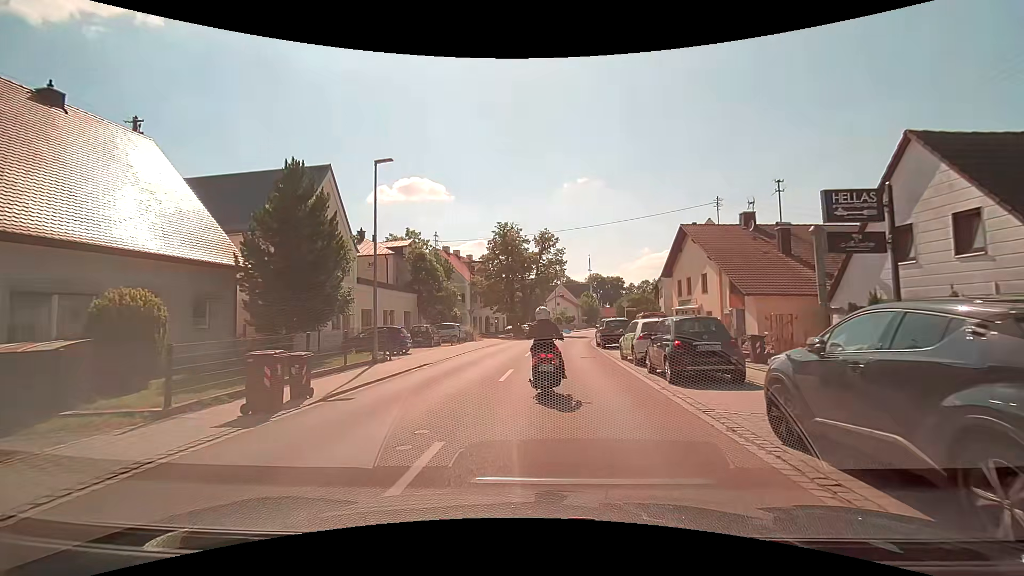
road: tertiary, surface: asphalt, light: Day
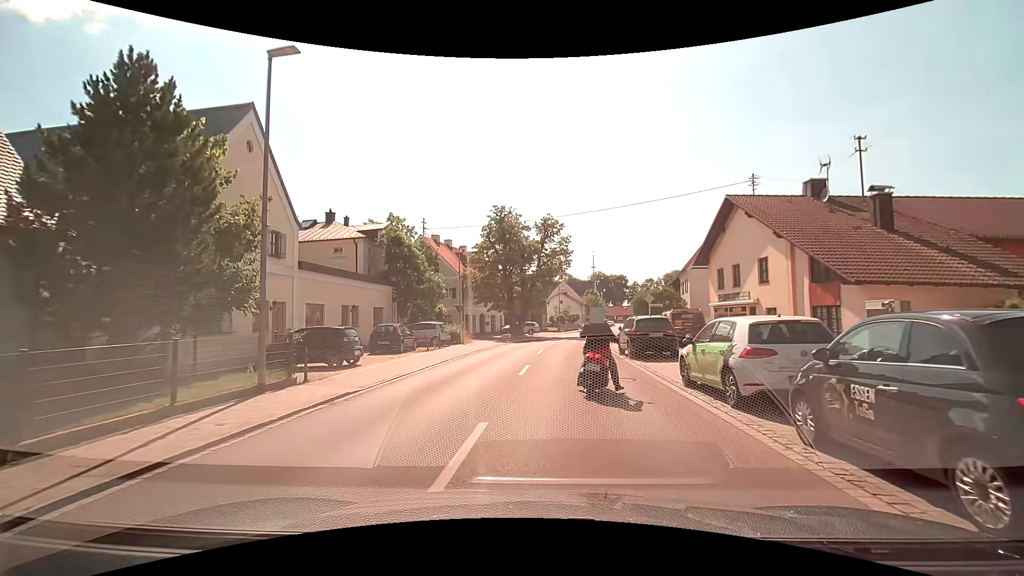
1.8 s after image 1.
(-0.1, +7.7) m; -1°
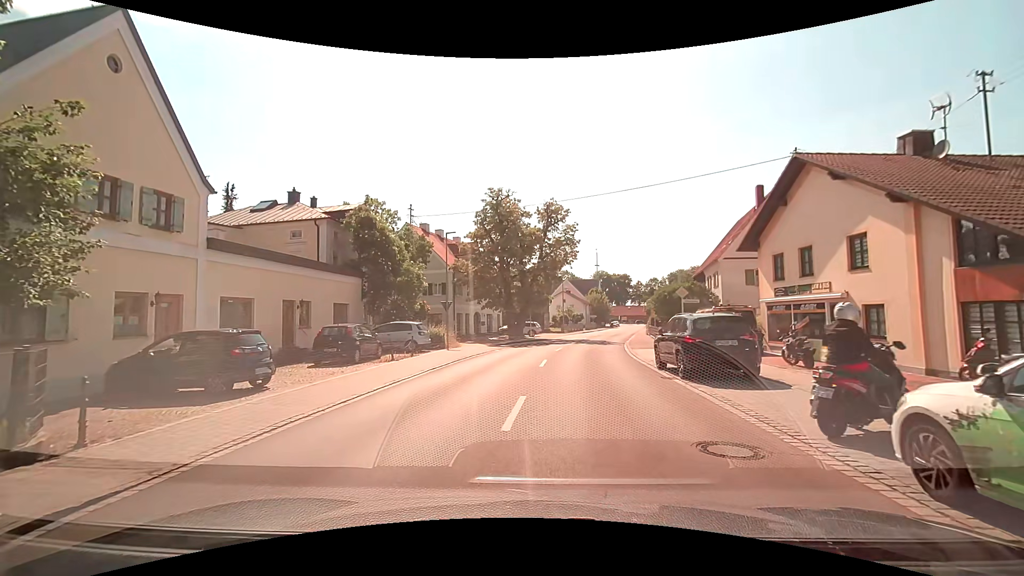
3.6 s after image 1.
(0.0, +6.6) m; 0°
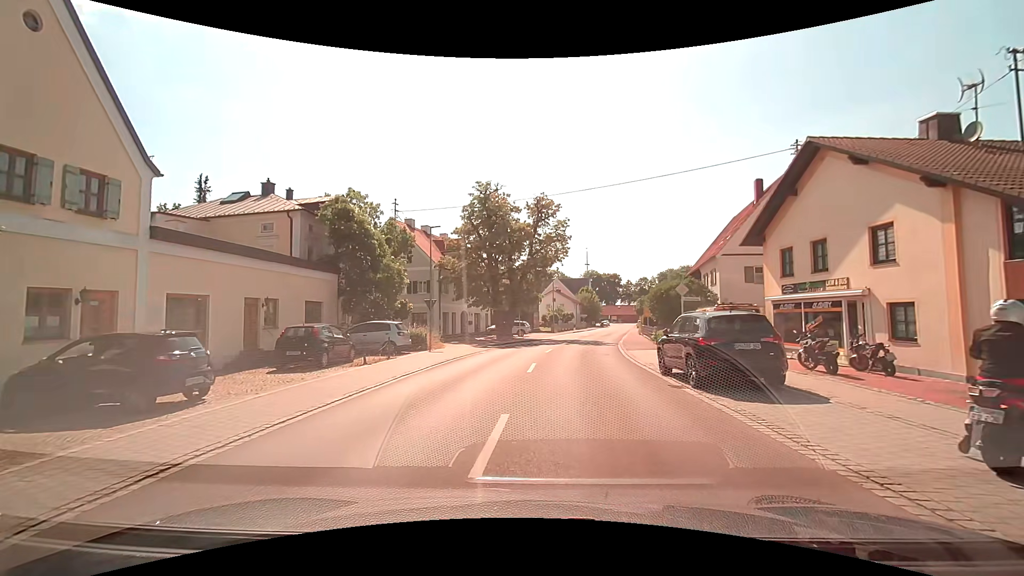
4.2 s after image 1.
(0.0, +1.8) m; +1°
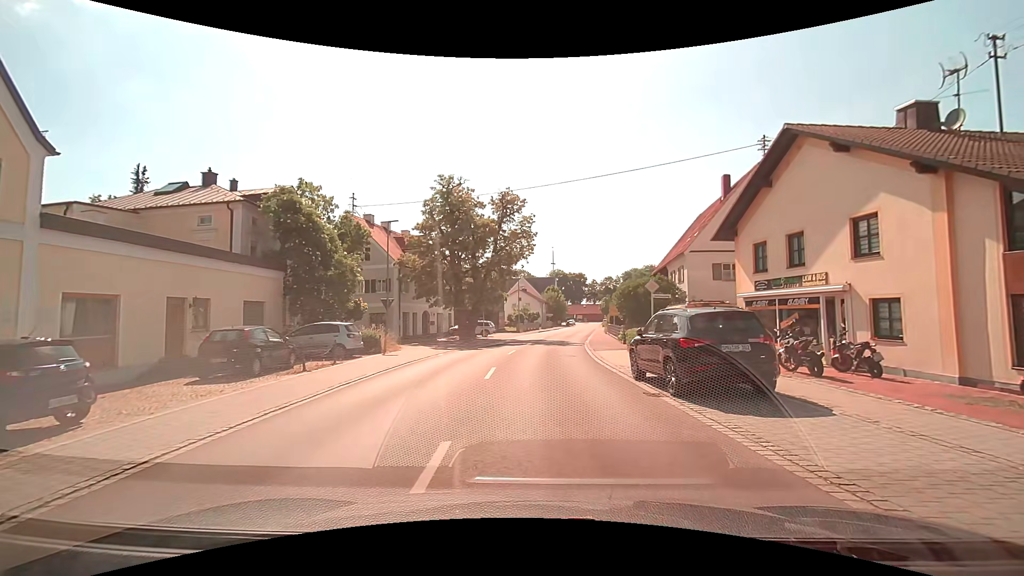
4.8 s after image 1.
(0.0, +1.6) m; +5°
